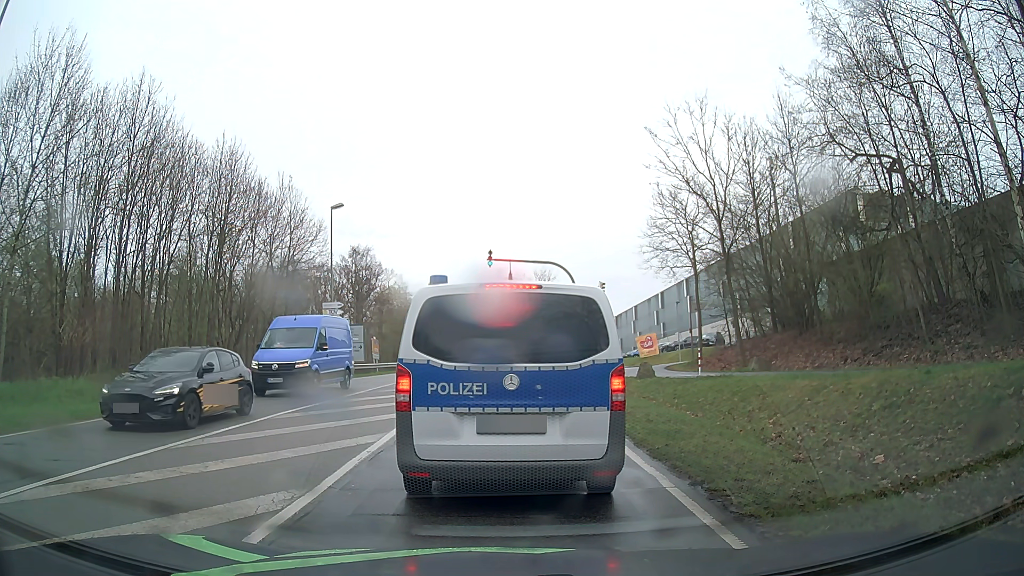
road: secondary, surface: asphalt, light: Day
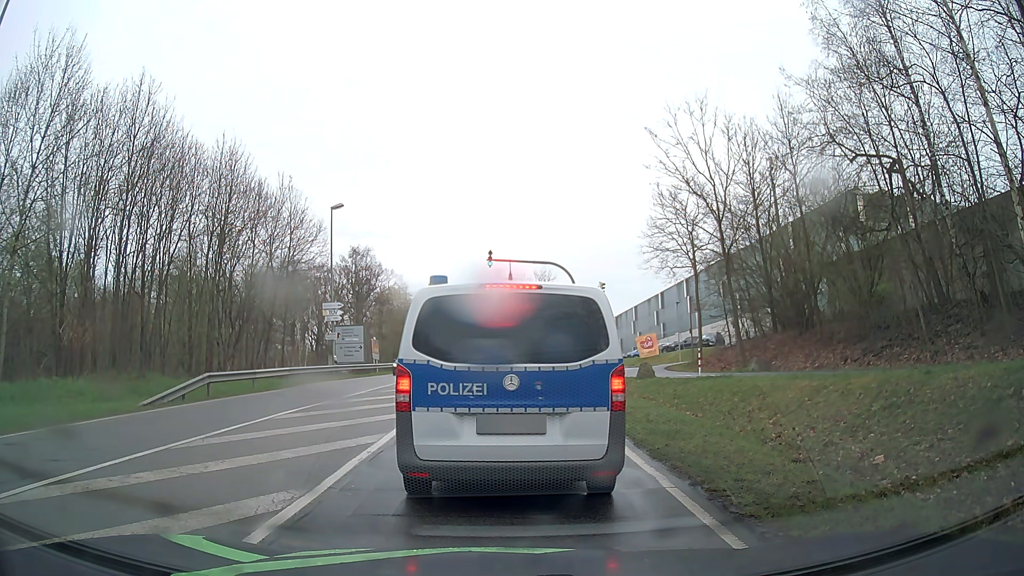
(0.0, 0.0) m; 0°
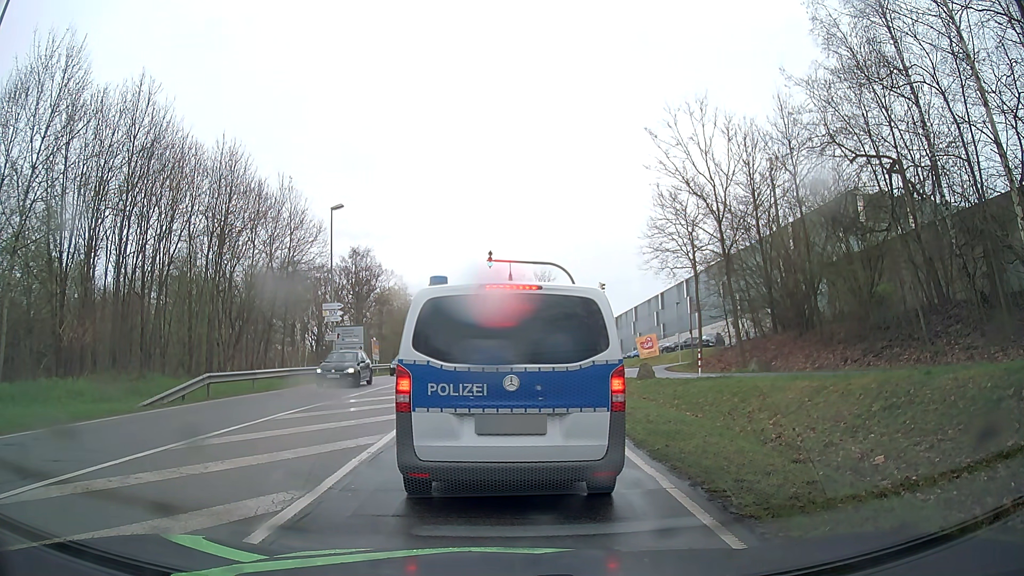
(0.0, 0.0) m; 0°
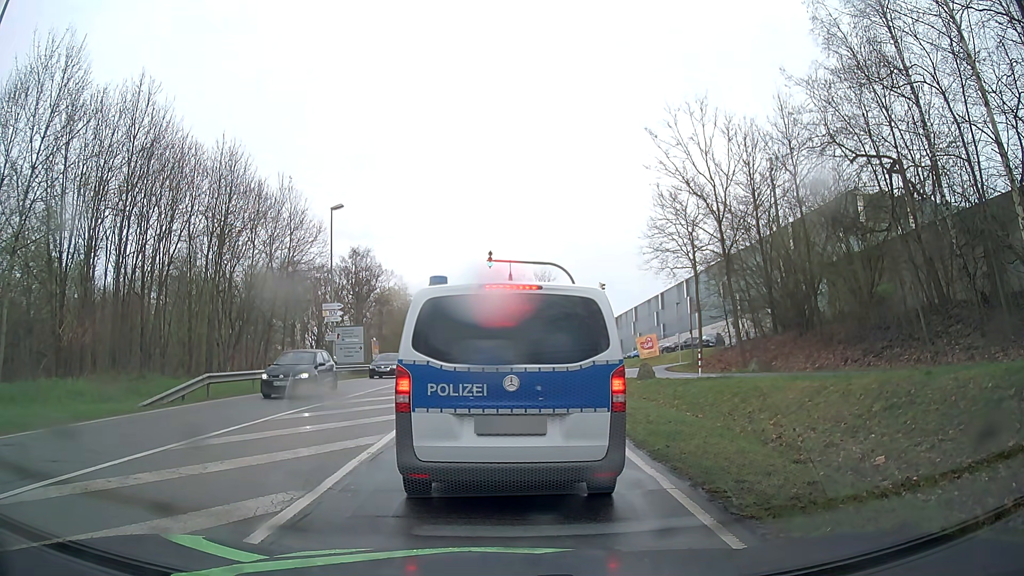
(0.0, 0.0) m; 0°
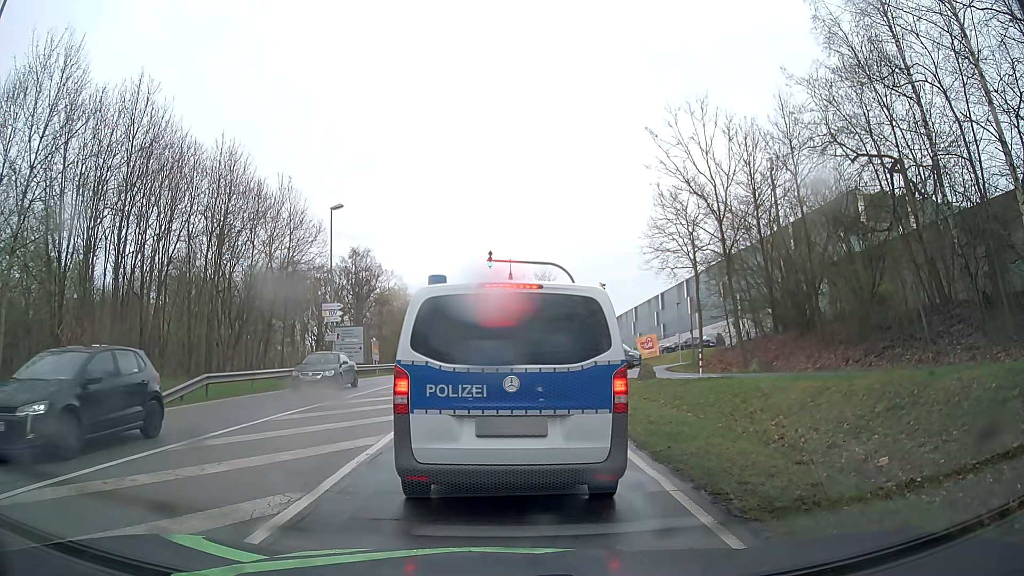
(0.0, +0.1) m; 0°
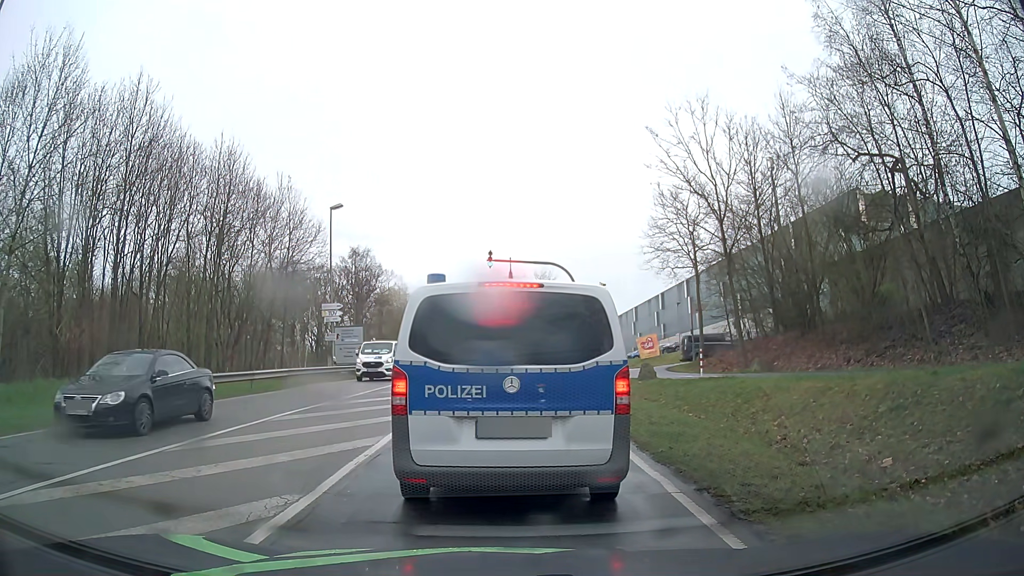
(0.0, +0.1) m; 0°
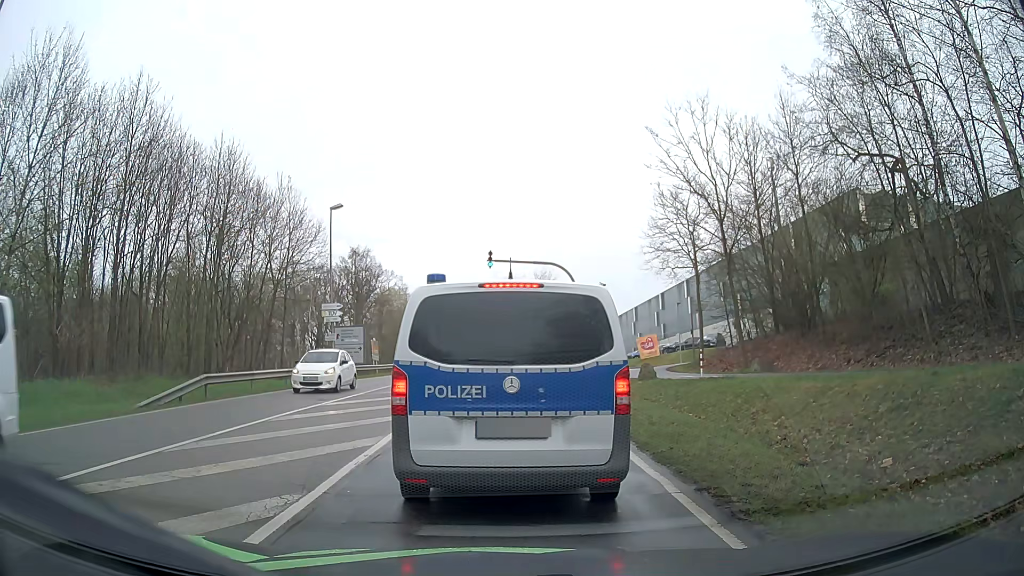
(0.0, +0.1) m; 0°
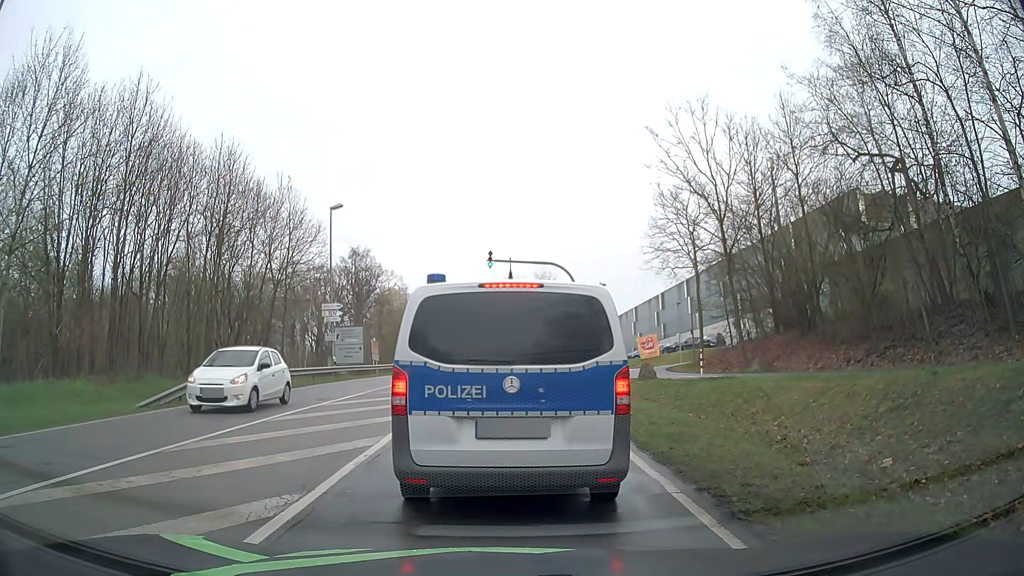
(0.0, 0.0) m; 0°
